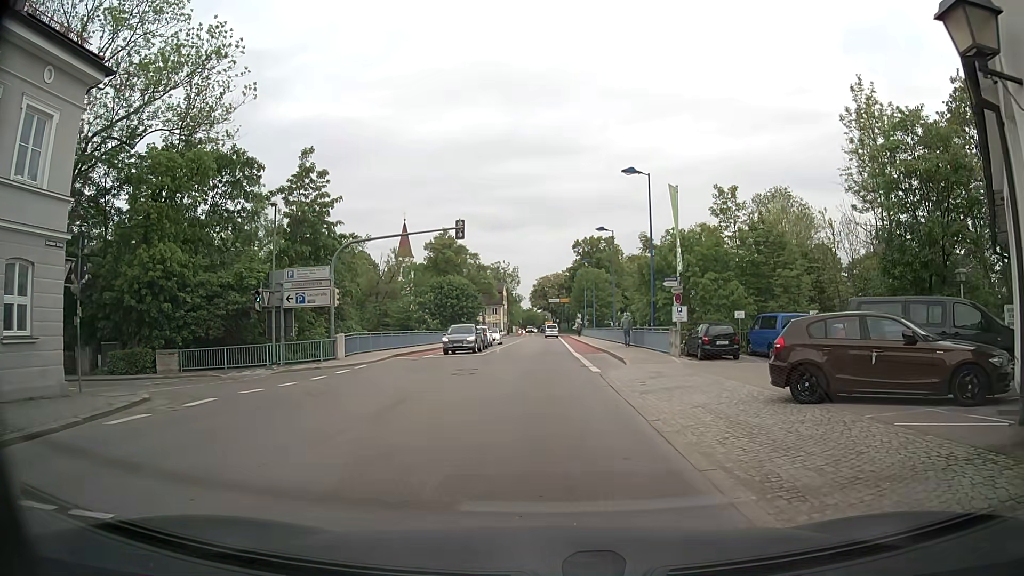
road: residential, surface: asphalt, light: Day
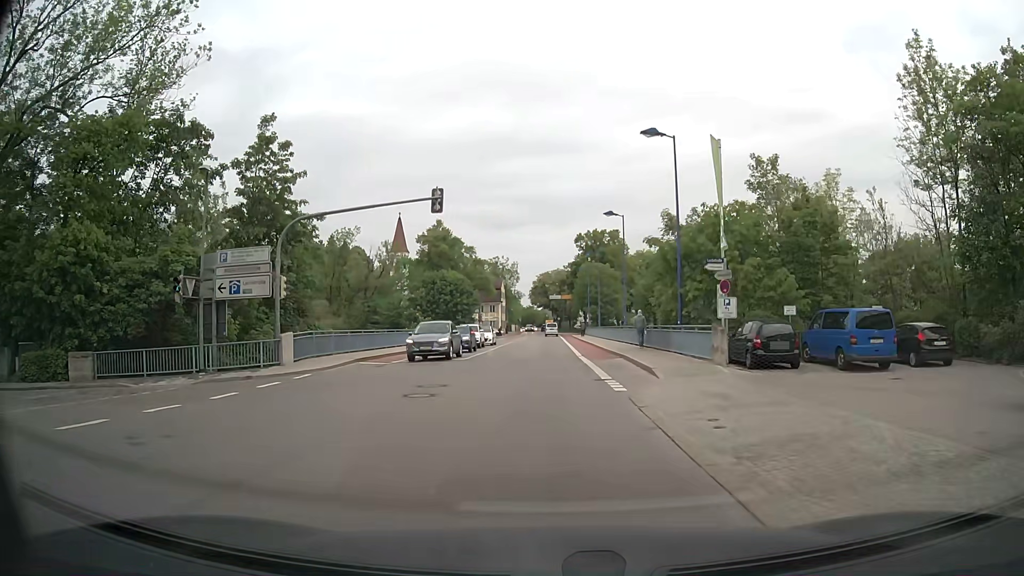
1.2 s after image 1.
(-0.1, +7.6) m; -1°
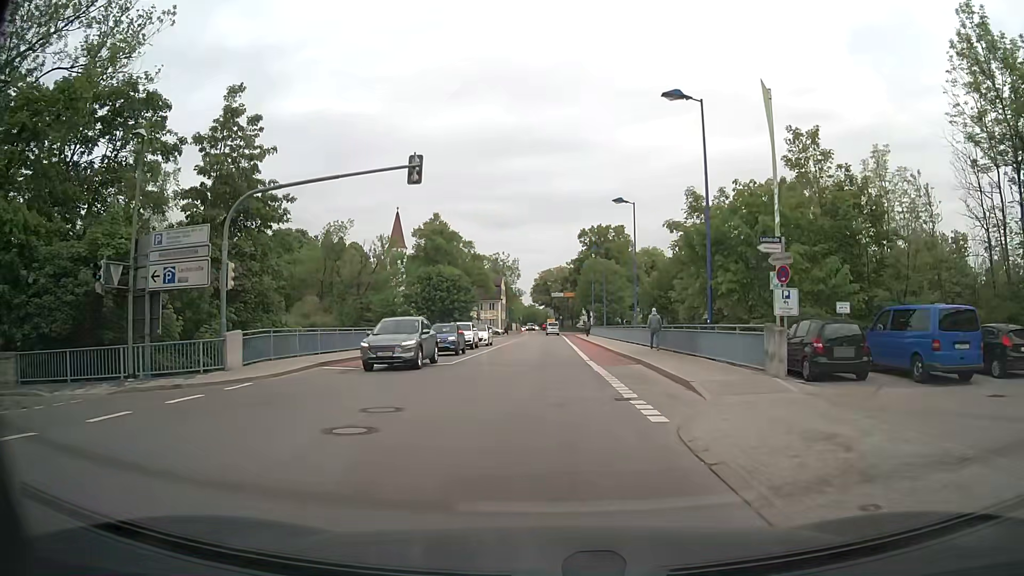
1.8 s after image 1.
(0.0, +5.1) m; +1°
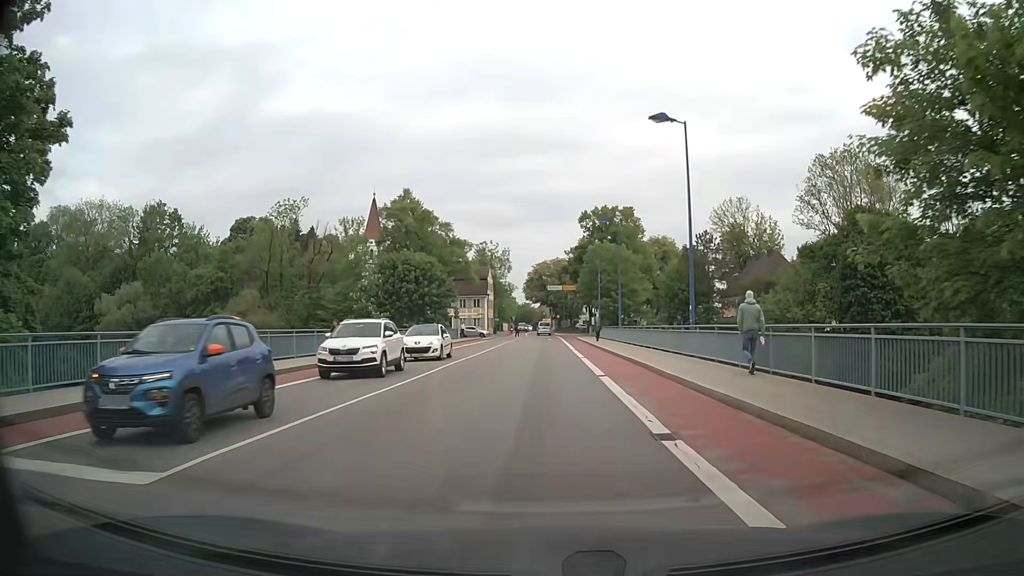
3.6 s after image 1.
(0.0, +18.7) m; +1°
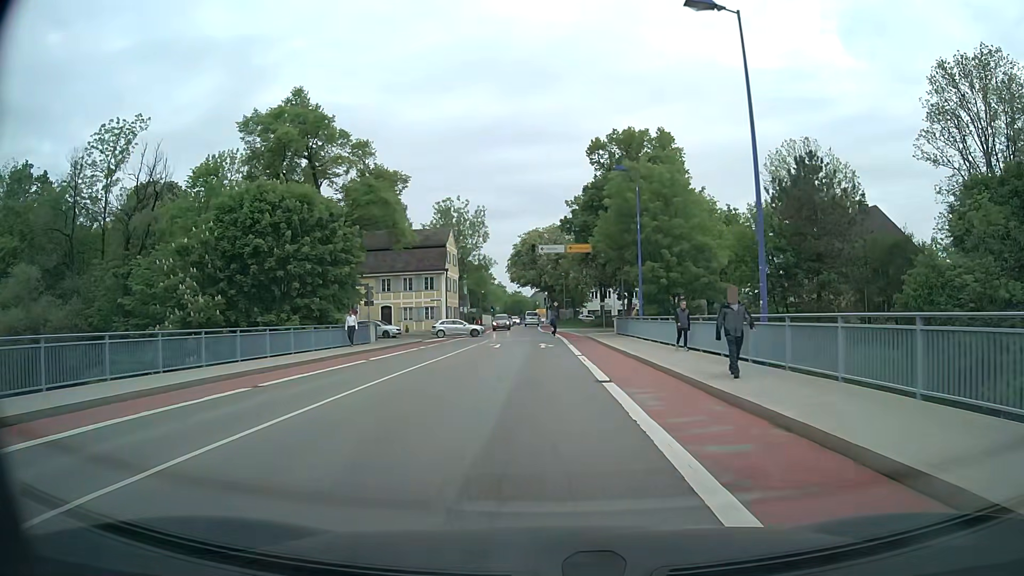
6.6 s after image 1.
(-0.1, +36.0) m; 0°
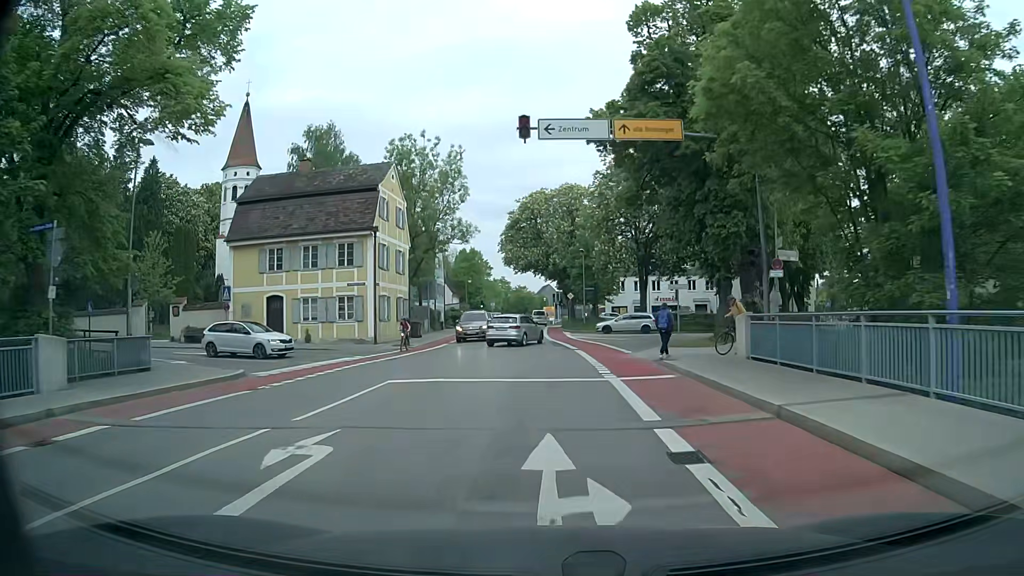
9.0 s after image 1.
(-0.2, +28.8) m; -1°
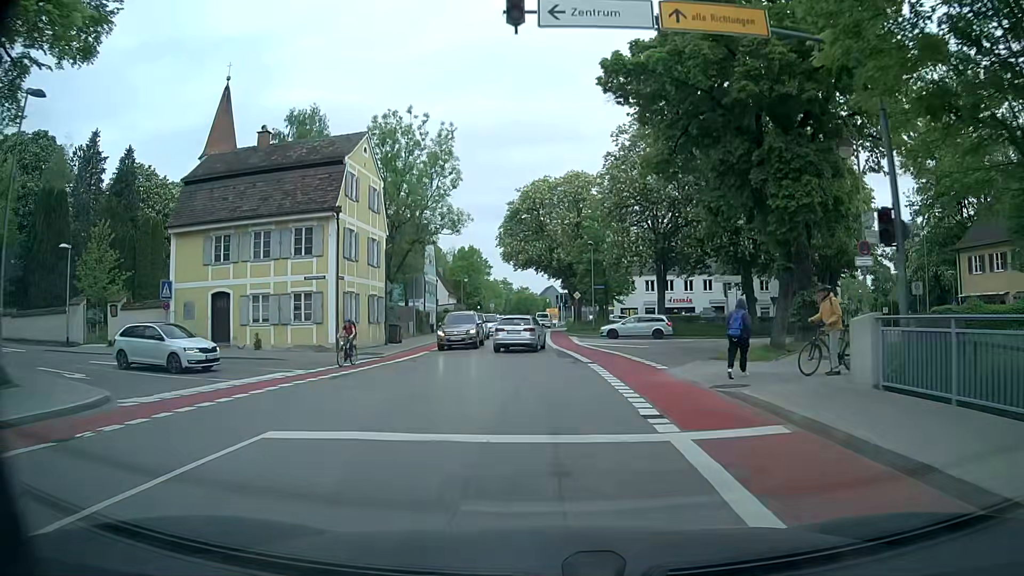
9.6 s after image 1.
(0.0, +6.9) m; 0°
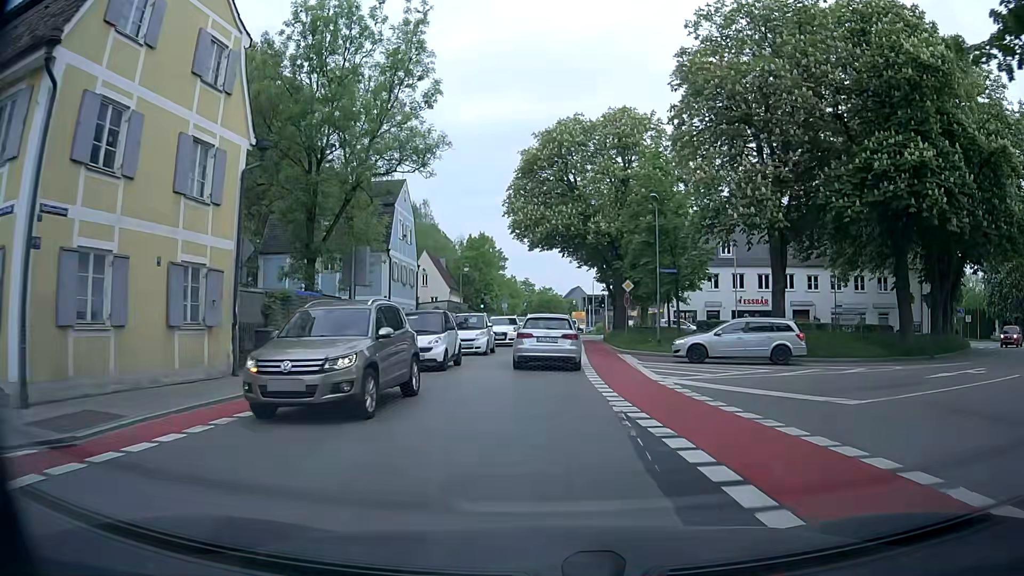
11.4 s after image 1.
(-0.4, +19.4) m; -2°
(0, +10) (0, +20) (0, +30) (+1, +40) (+1, +50) (+2, +60) (+2, +70) (+2, +80) (+2, +90) (+2, +100) m
